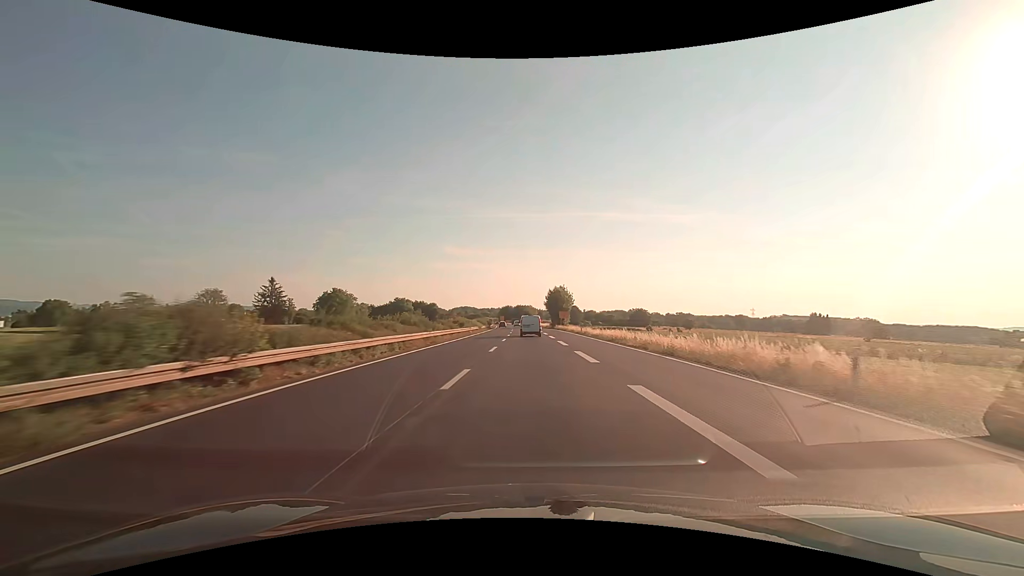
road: trunk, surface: asphalt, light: Day
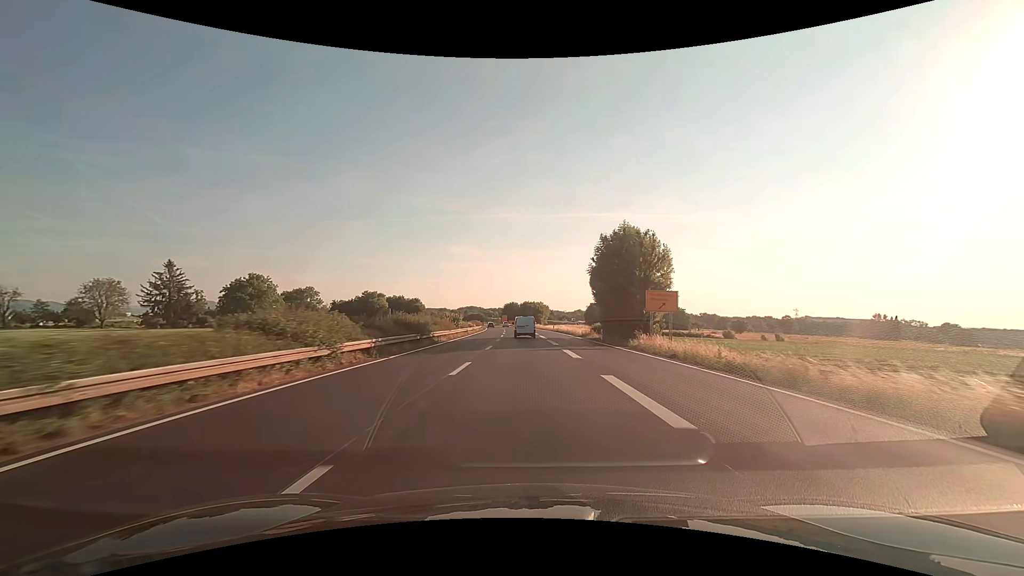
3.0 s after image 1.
(-0.4, +69.9) m; -1°
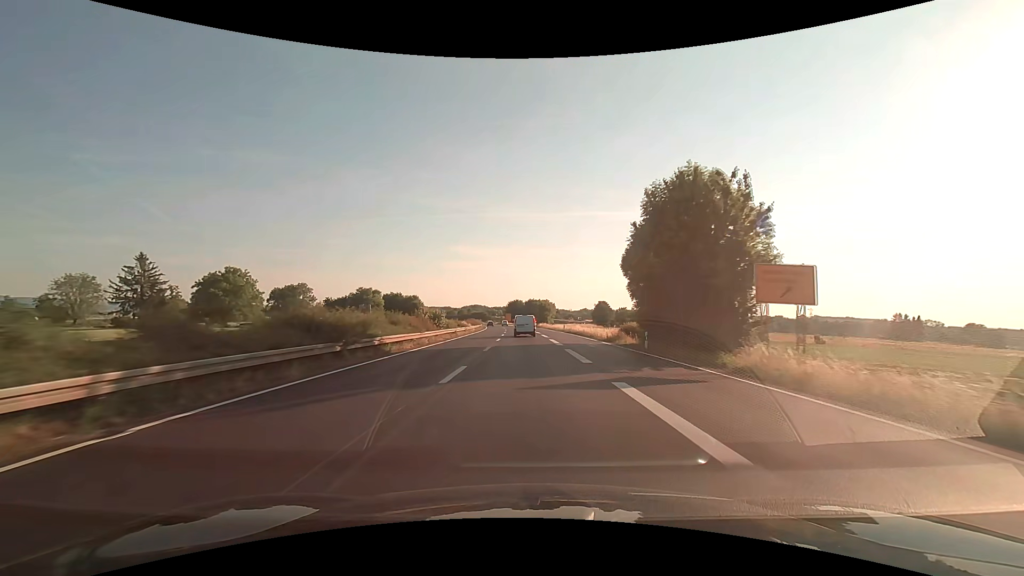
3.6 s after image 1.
(-0.1, +14.1) m; -1°
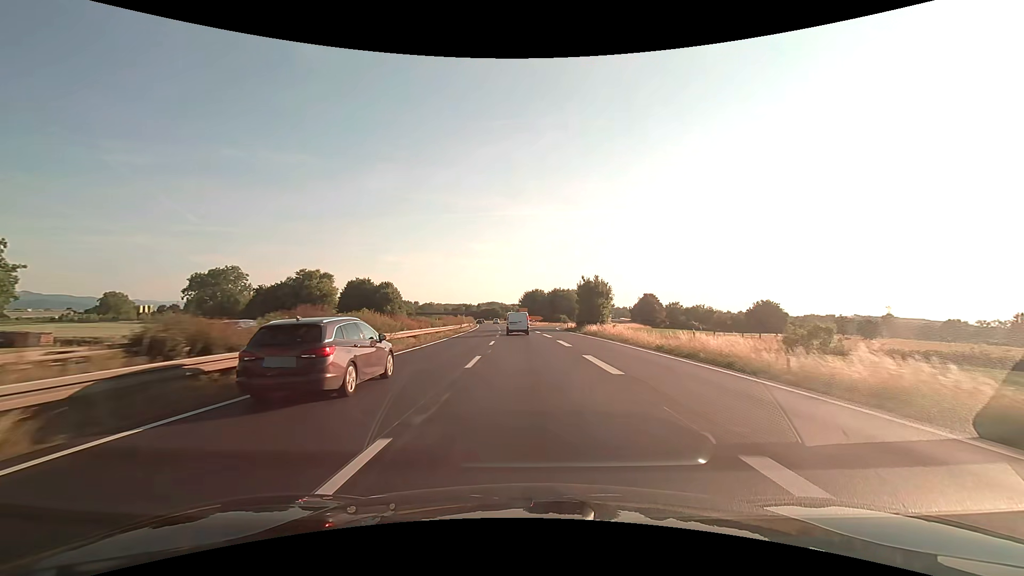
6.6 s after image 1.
(-1.4, +69.9) m; -2°
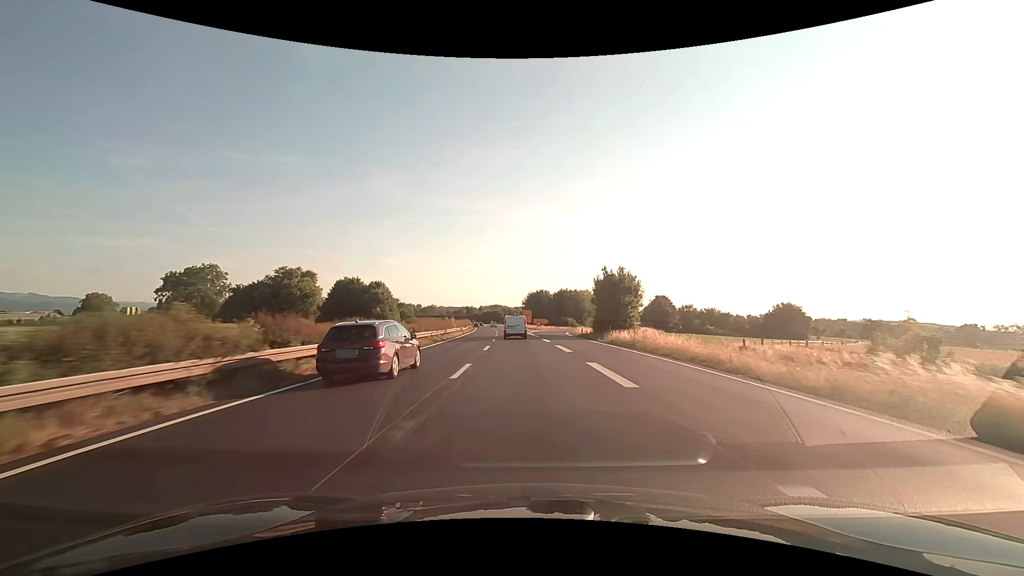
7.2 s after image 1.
(-0.1, +13.9) m; 0°
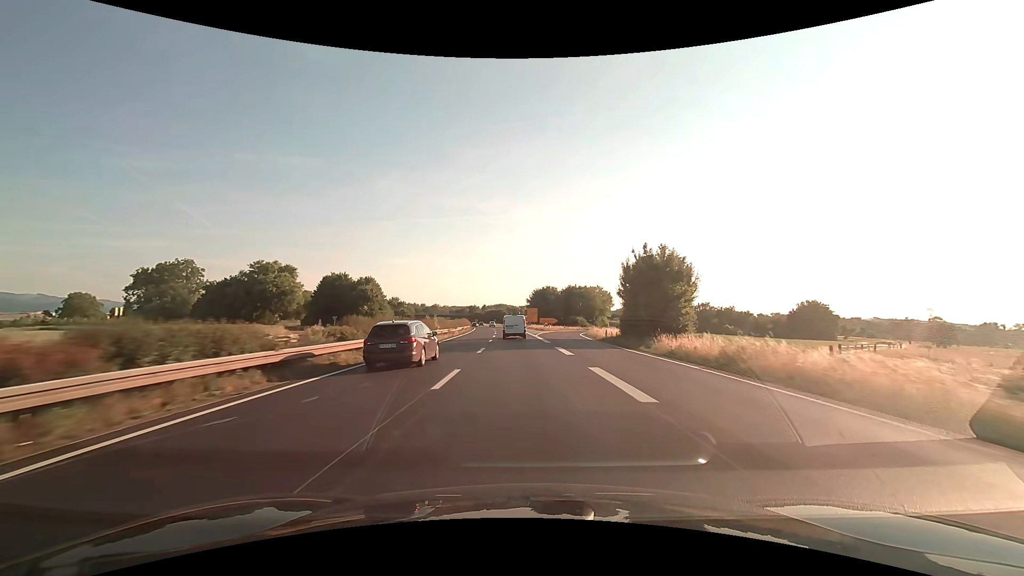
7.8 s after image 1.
(-0.1, +13.8) m; -1°
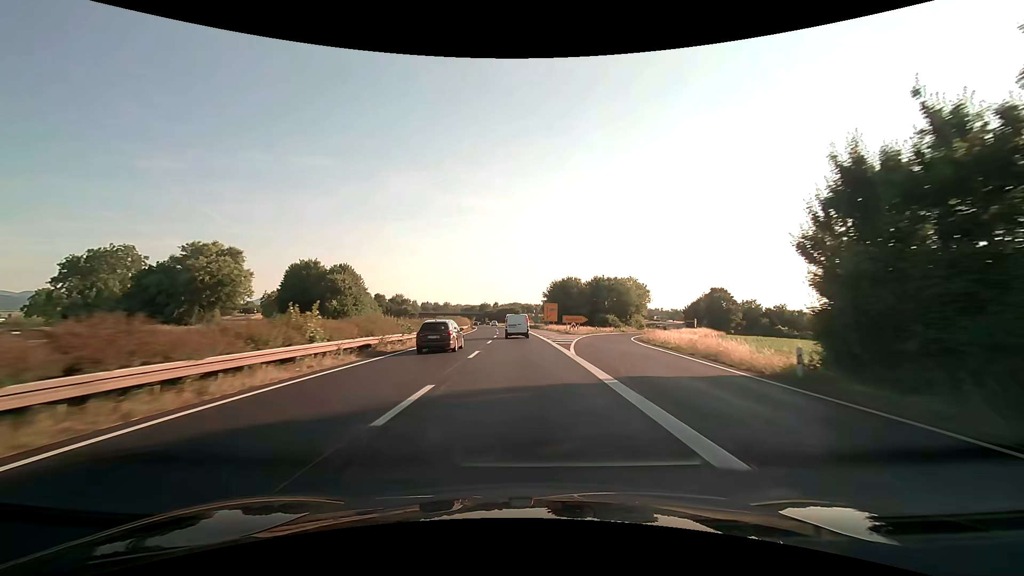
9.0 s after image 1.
(-0.4, +27.6) m; -2°
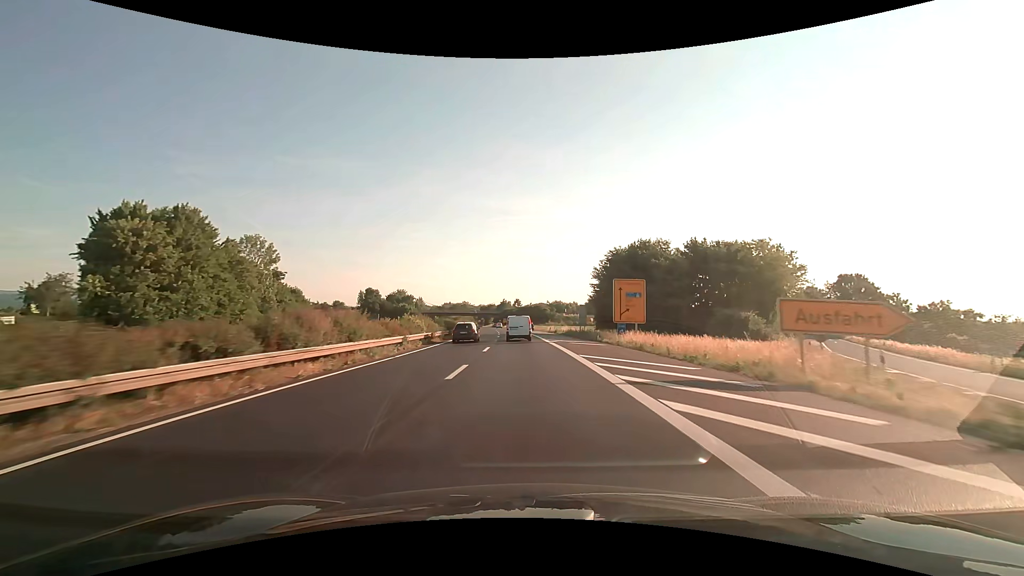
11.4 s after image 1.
(-1.5, +54.8) m; -3°
(0, +10) (0, +20) (0, +30) (-1, +40) (-1, +50) (-2, +60) (-2, +70) (-3, +80) (-4, +90) (-5, +100) m
